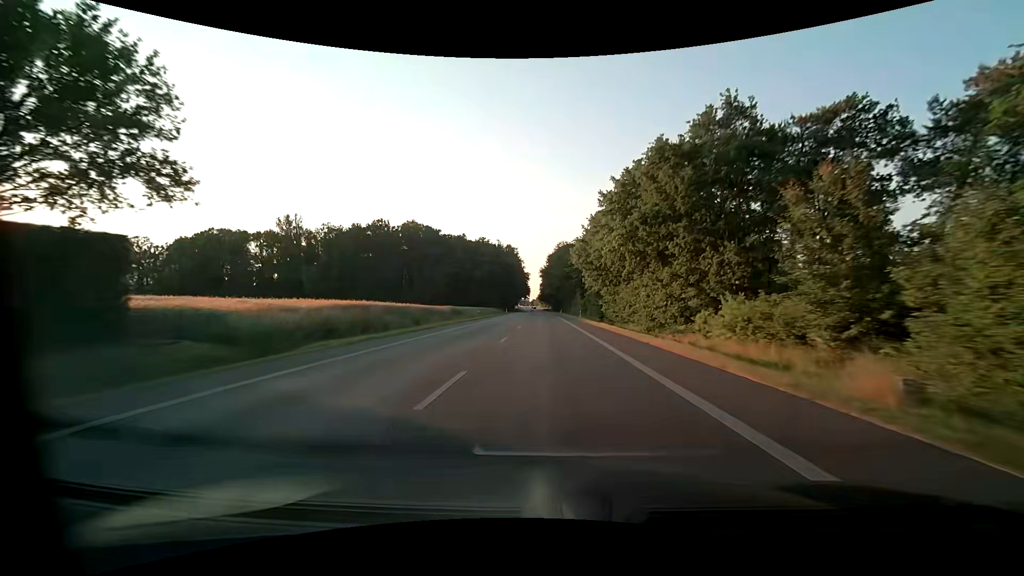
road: primary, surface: asphalt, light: Day
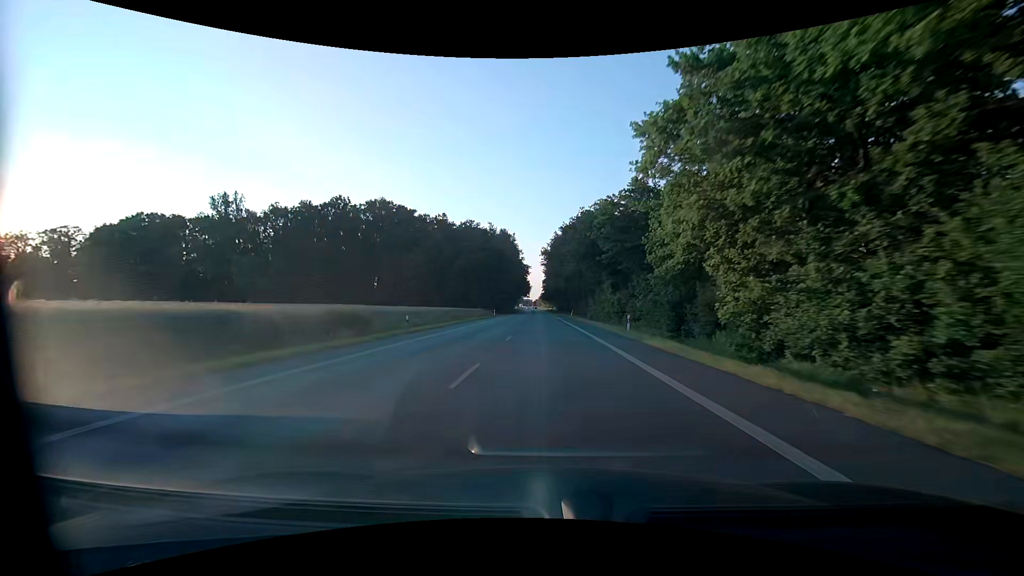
(0.0, +34.9) m; 0°
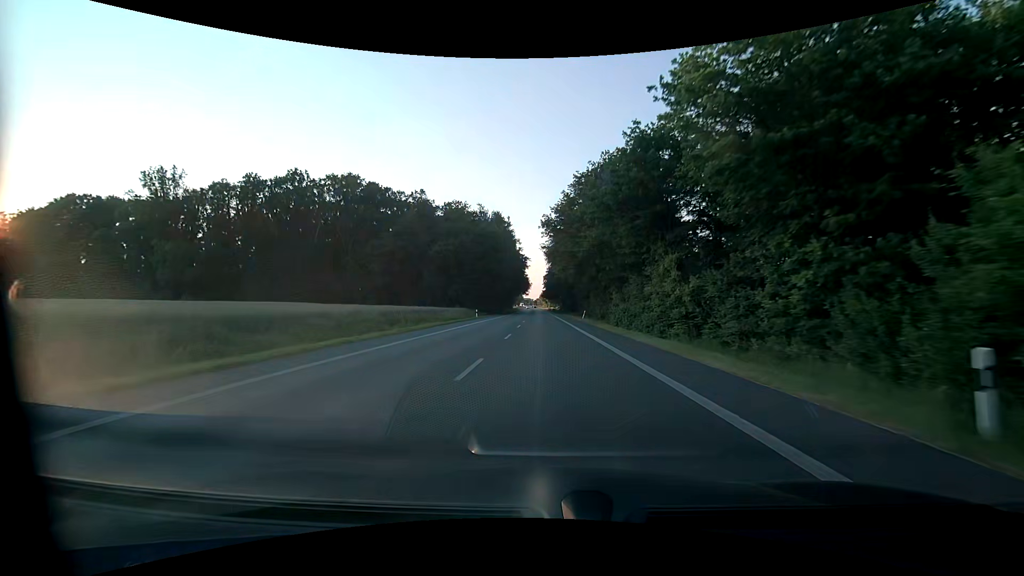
(-0.1, +23.2) m; 0°
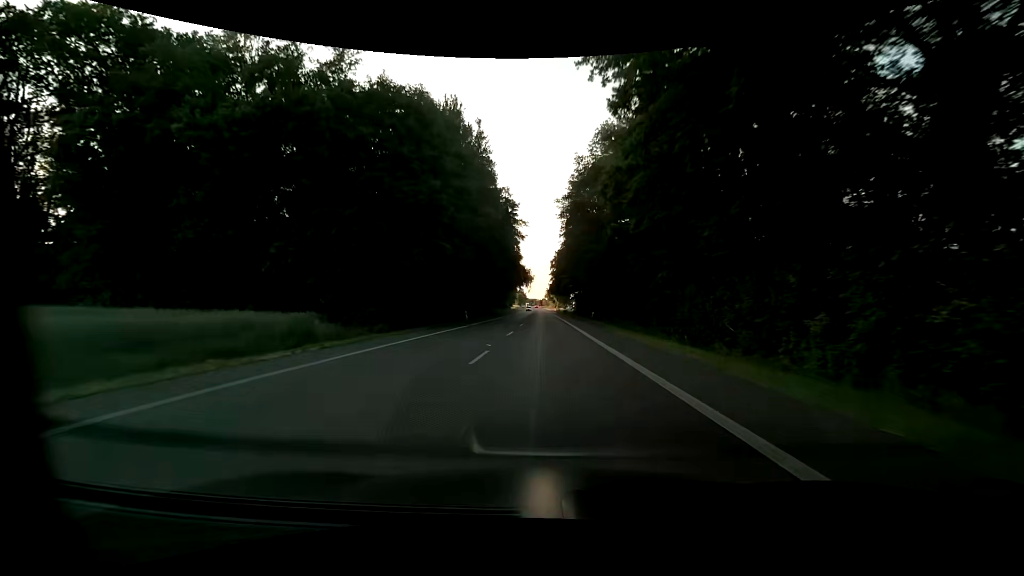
(-0.4, +58.0) m; -1°
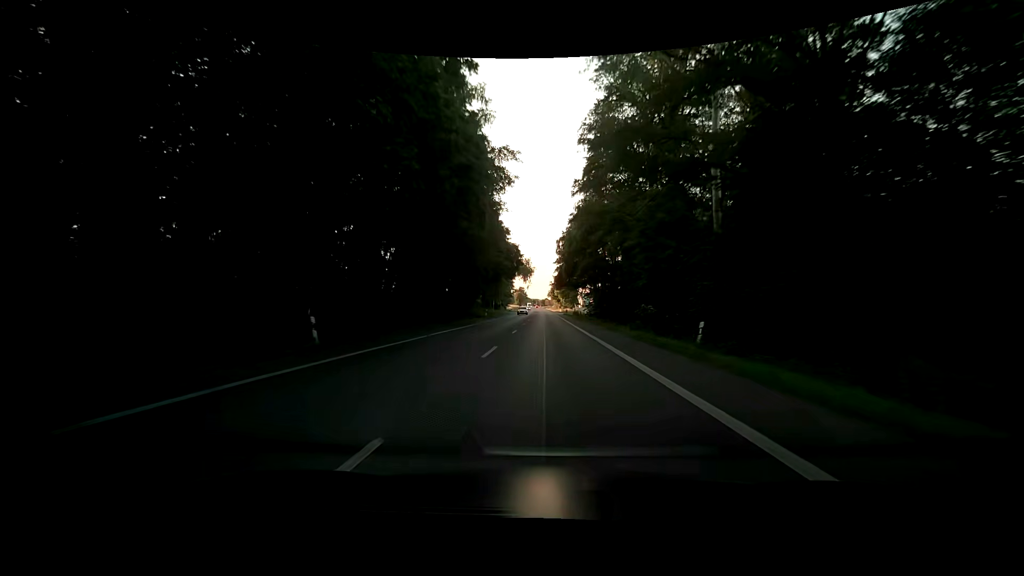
(+0.1, +34.9) m; 0°
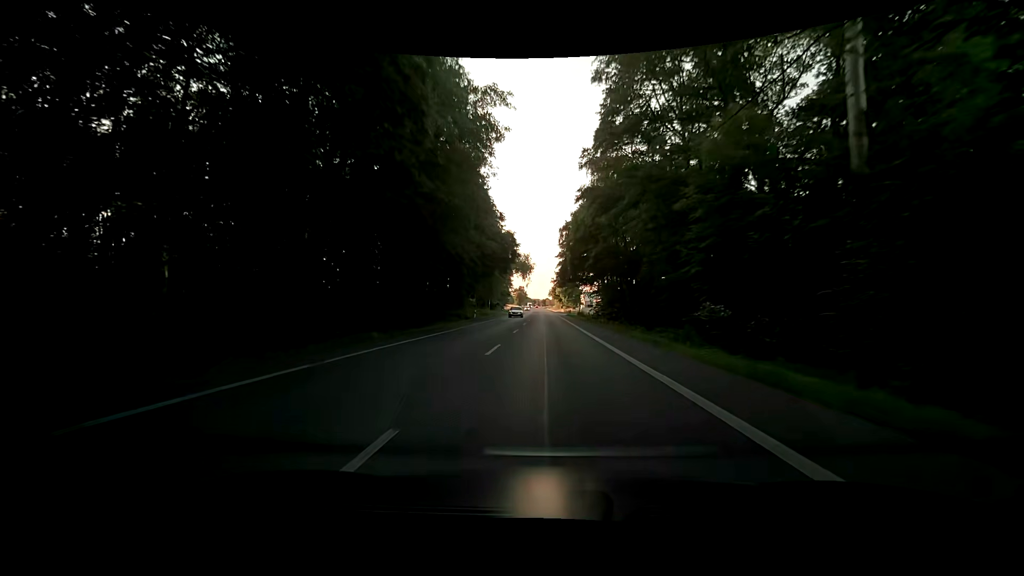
(0.0, +11.6) m; 0°
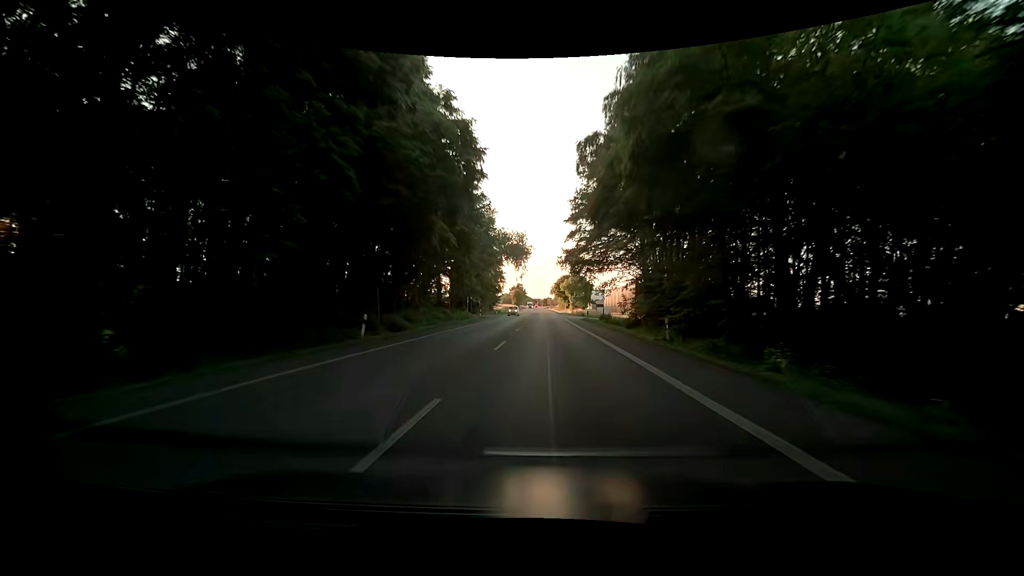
(-0.2, +34.9) m; -1°
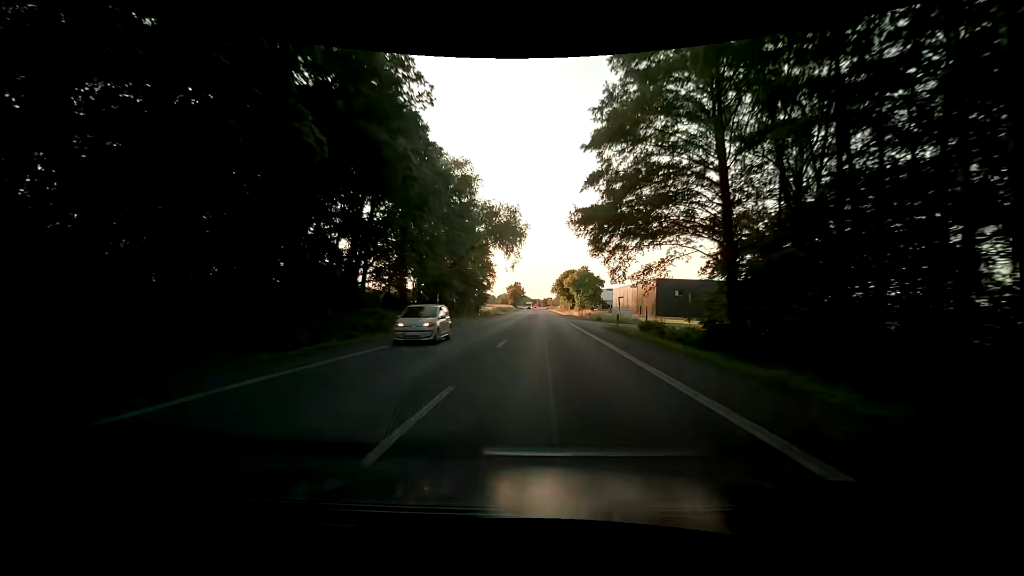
(0.0, +23.2) m; +1°
(0, +10) (0, +20) (0, +30) (0, +40) (0, +50) (0, +60) (-1, +70) (-1, +80) (-1, +90) (-1, +100) m
